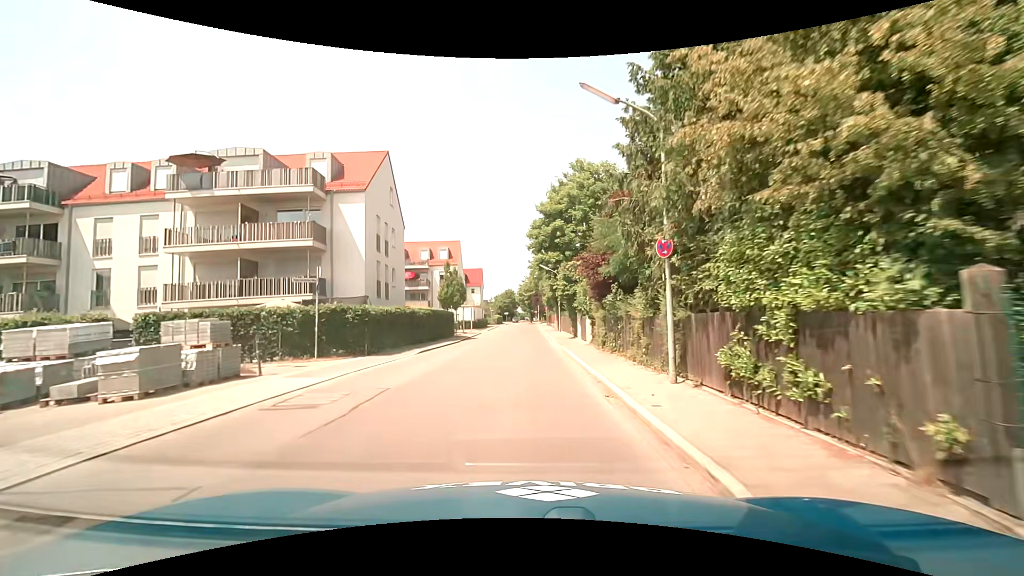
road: tertiary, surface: asphalt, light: Day
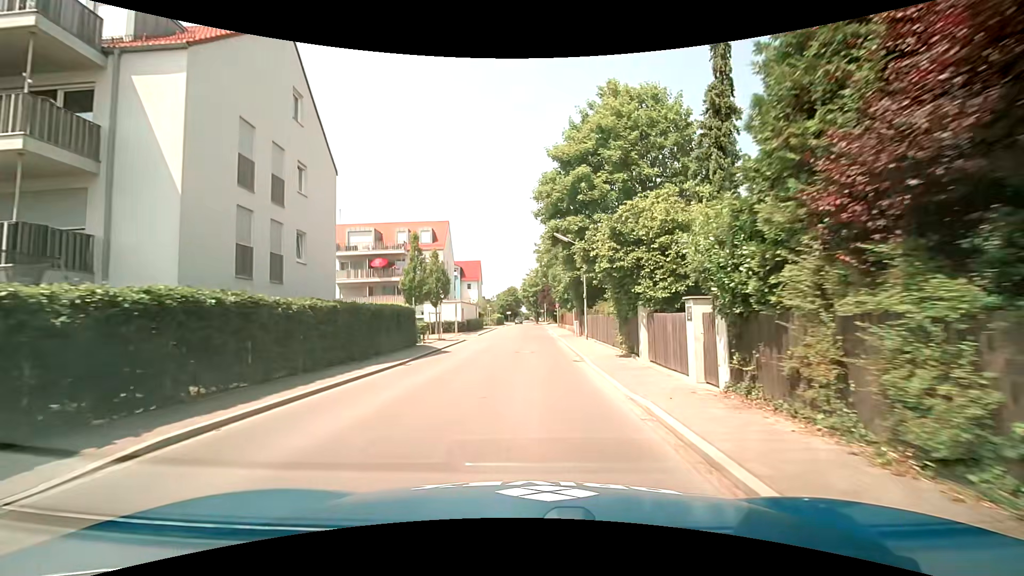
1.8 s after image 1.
(-0.2, +15.6) m; -1°
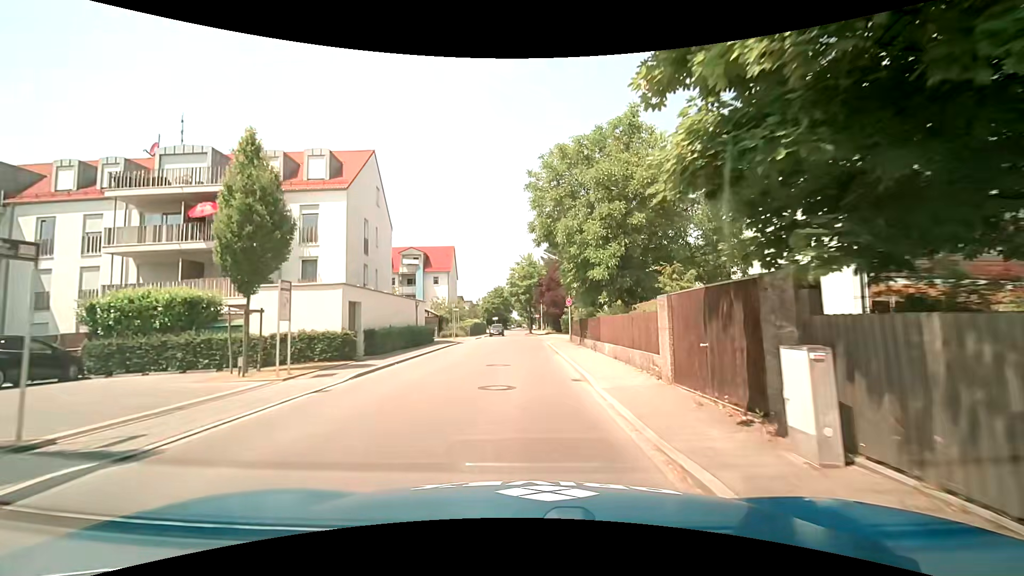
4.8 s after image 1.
(+0.6, +27.1) m; +2°
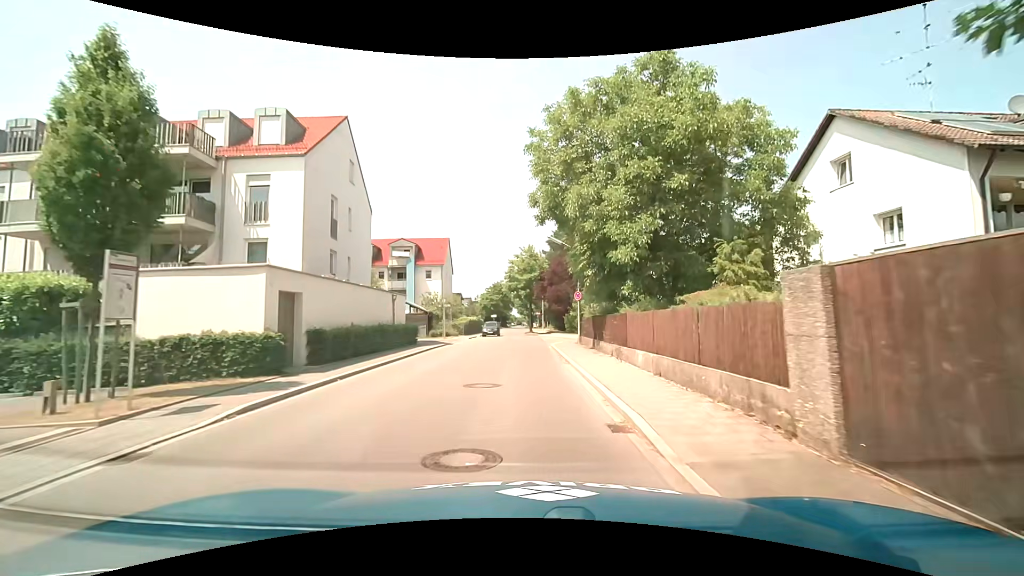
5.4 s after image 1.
(-0.1, +5.3) m; 0°
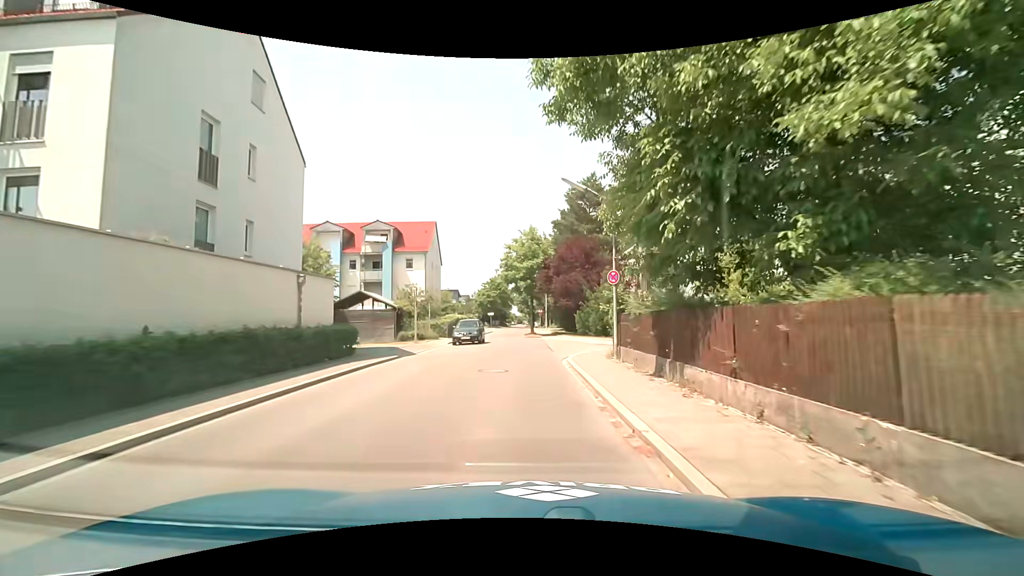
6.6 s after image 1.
(0.0, +10.5) m; 0°
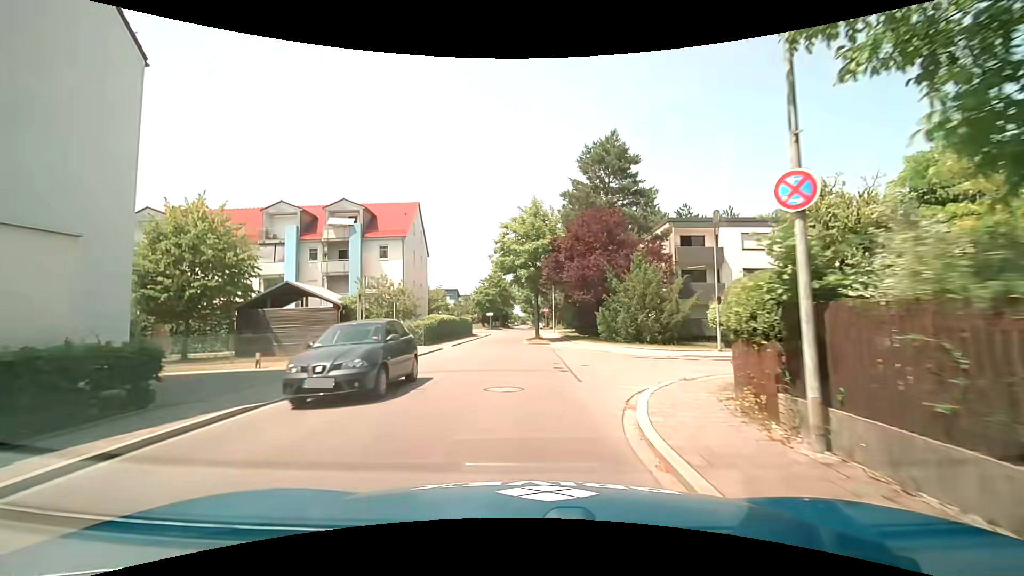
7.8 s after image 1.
(-0.2, +10.2) m; -1°
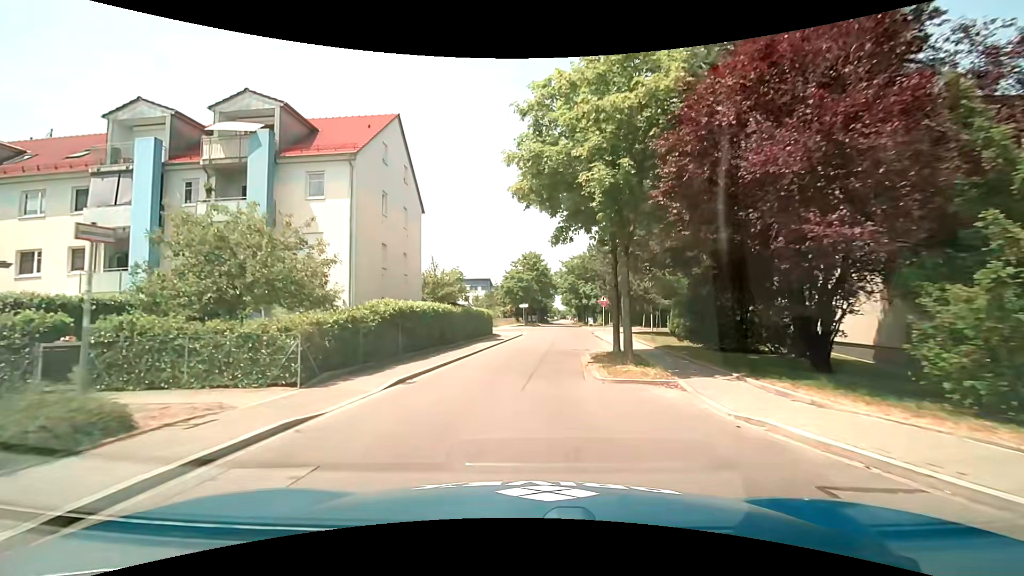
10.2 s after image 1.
(-0.8, +20.2) m; -5°
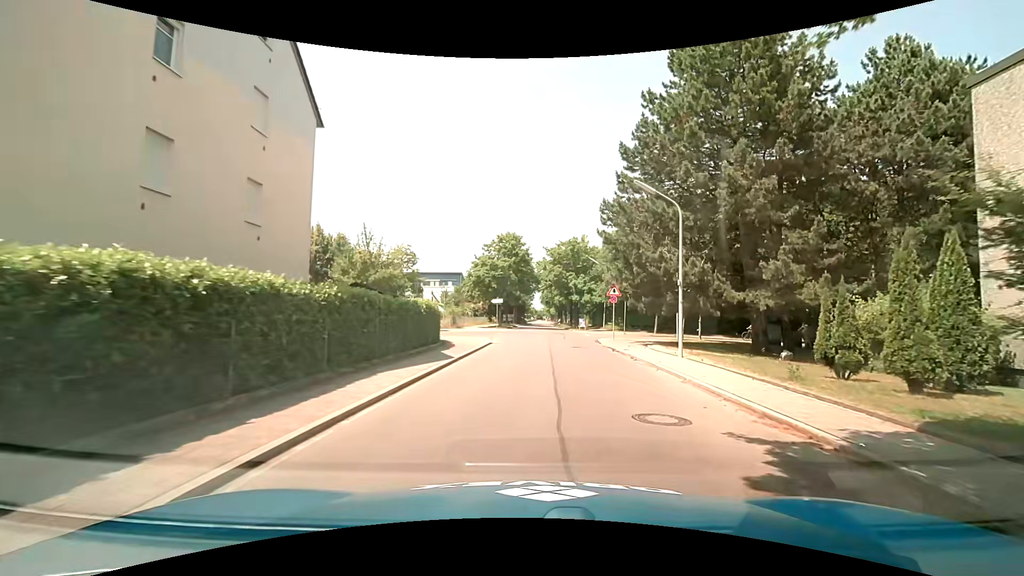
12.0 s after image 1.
(0.0, +15.0) m; +3°
(0, +10) (+1, +20) (+1, +30) (+2, +40) (+2, +50) (+2, +60) (+2, +70) (+2, +80) (+3, +90) (+3, +100) m
